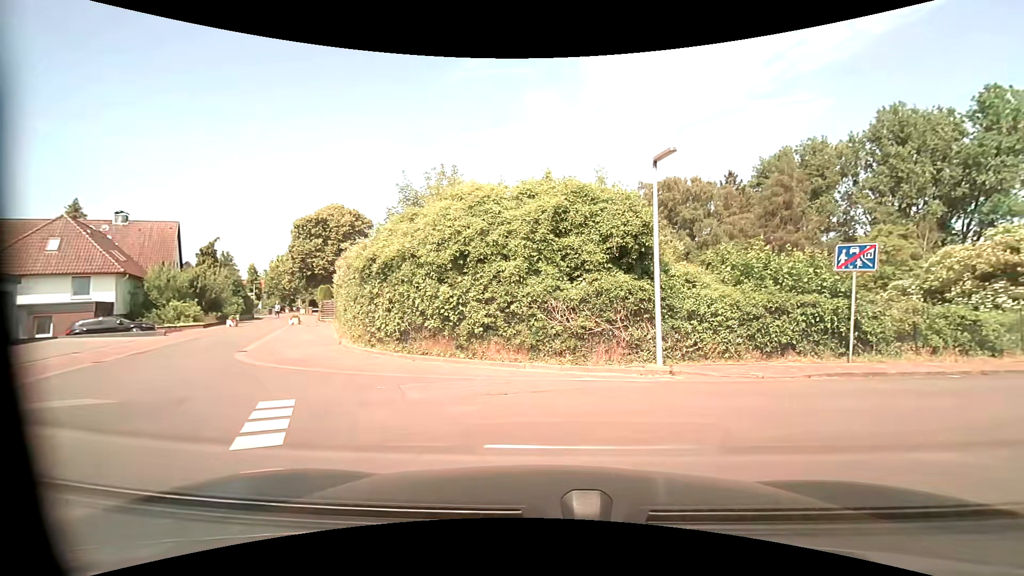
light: Day
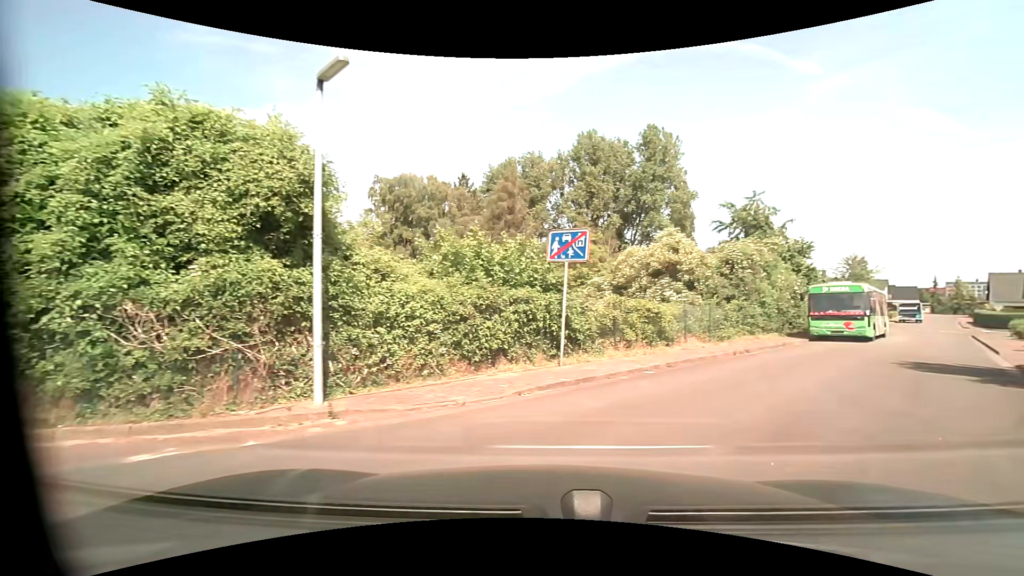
(+1.0, +3.9) m; +29°
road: residential
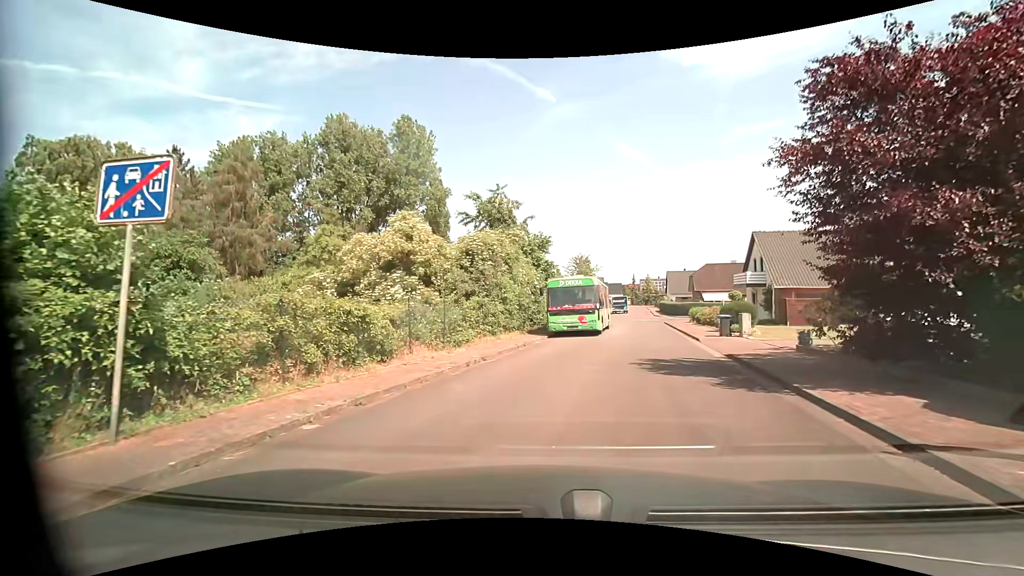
(+1.4, +4.9) m; +27°
(+1, +10) (+3, +20) (+5, +29) (+7, +39) (+9, +49) (+10, +59) (+12, +69) (+14, +79) (+16, +88) (+17, +98) m
